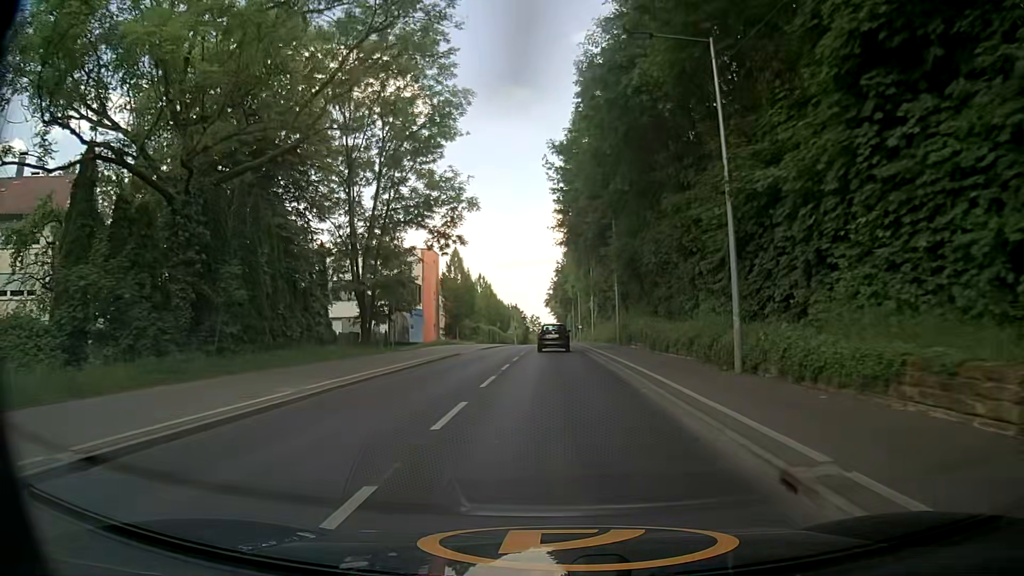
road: secondary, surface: asphalt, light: Day
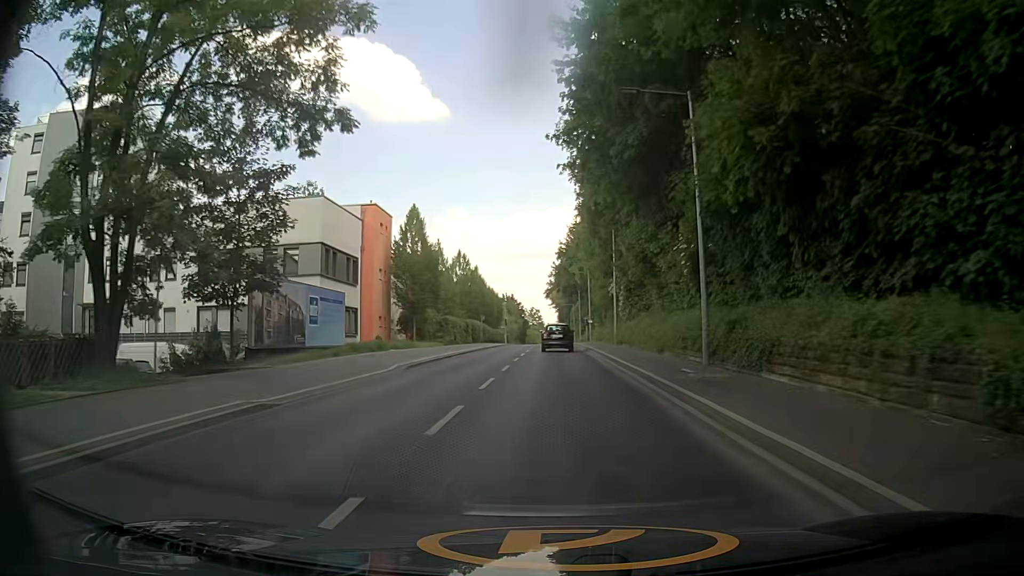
(-0.1, +24.4) m; 0°
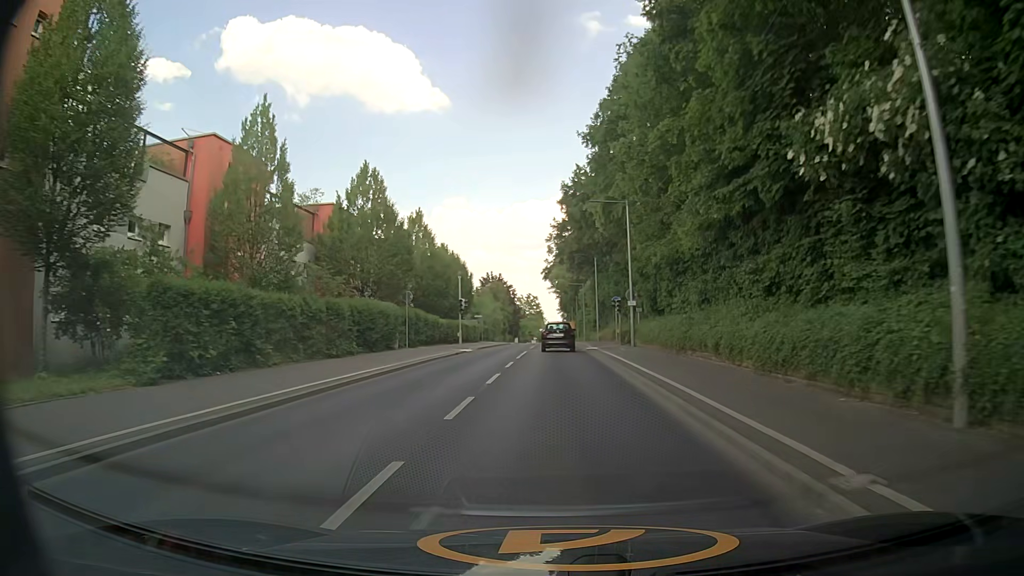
(-0.5, +40.5) m; -1°
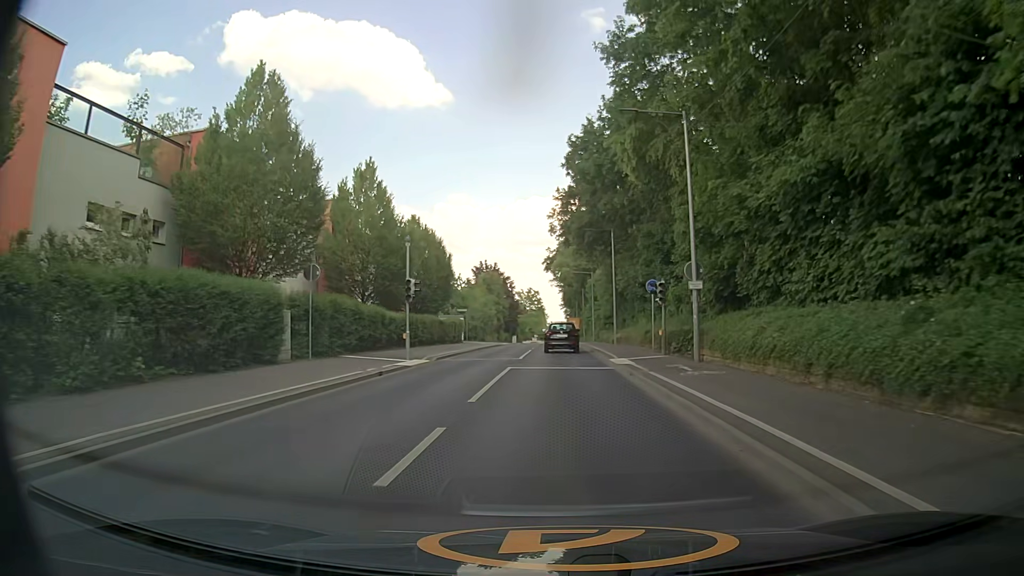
(0.0, +15.9) m; 0°
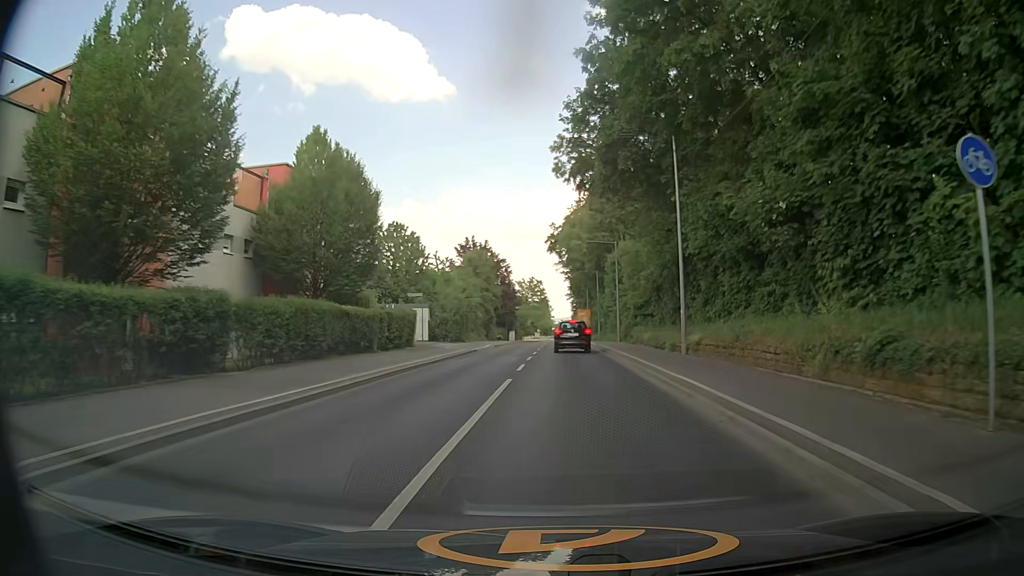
(-0.3, +23.8) m; -1°
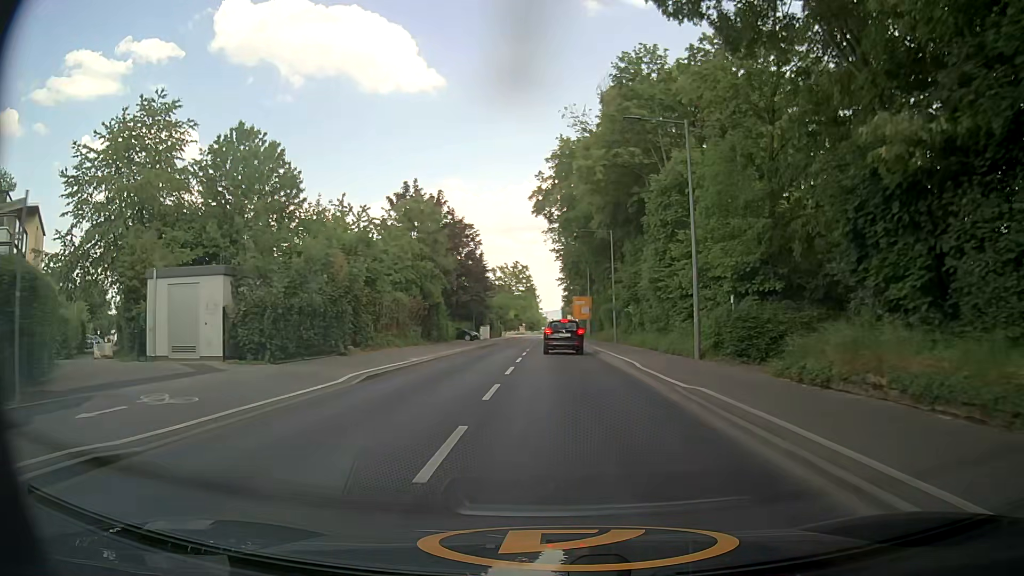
(+0.1, +31.4) m; +1°
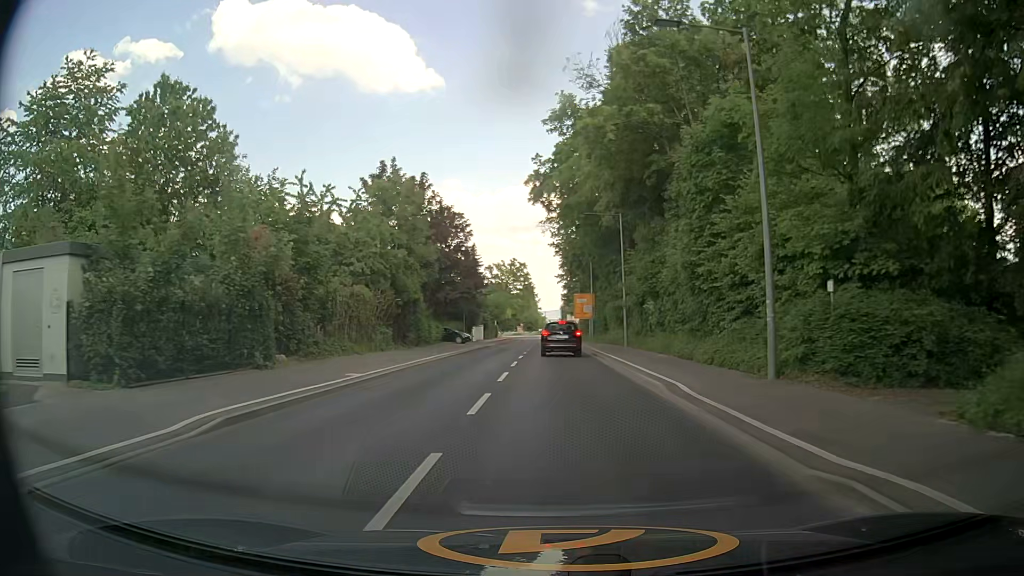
(0.0, +7.6) m; 0°
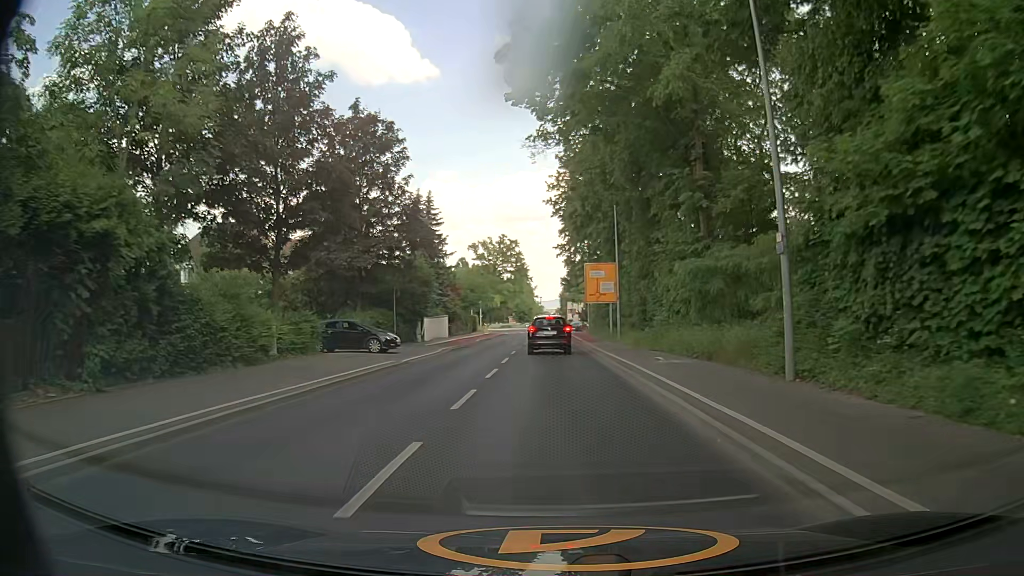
(+0.3, +29.2) m; +1°
(0, +10) (0, +20) (0, +30) (-1, +40) (-1, +50) (-1, +60) (-1, +70) (-1, +80) (0, +90) (+3, +100) m
